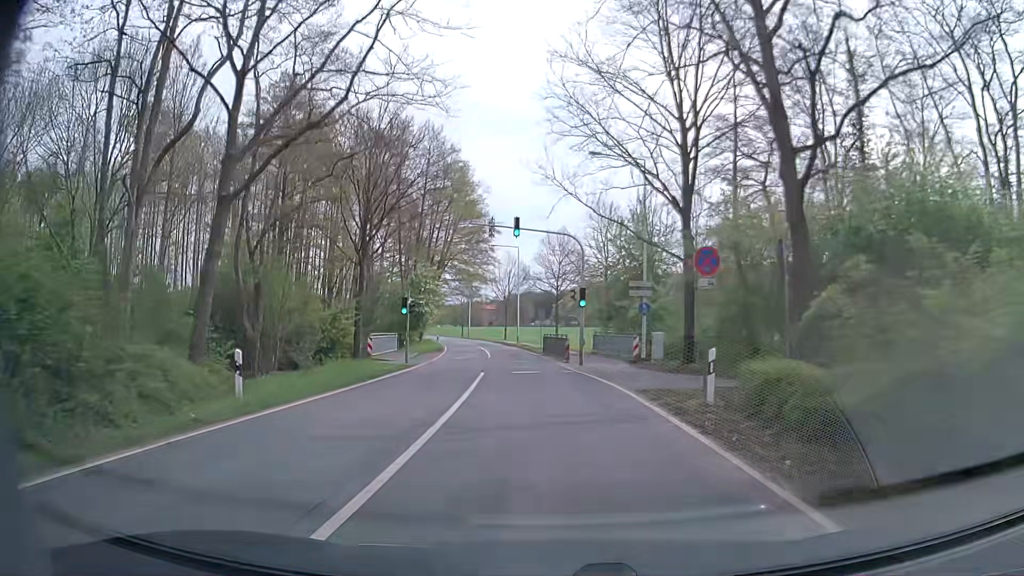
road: secondary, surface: asphalt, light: Day
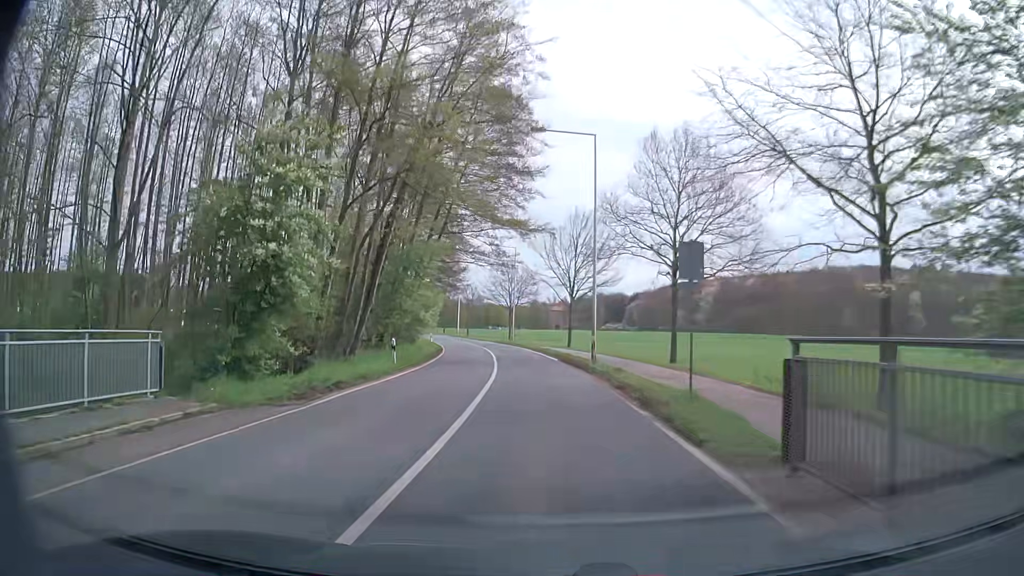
(-2.0, +37.9) m; -6°
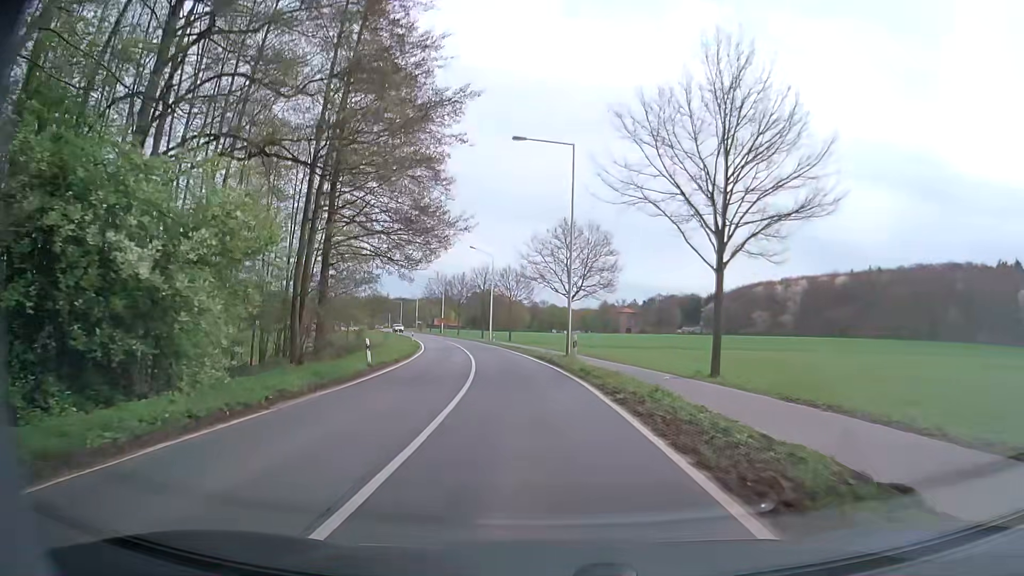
(-1.4, +37.9) m; -5°
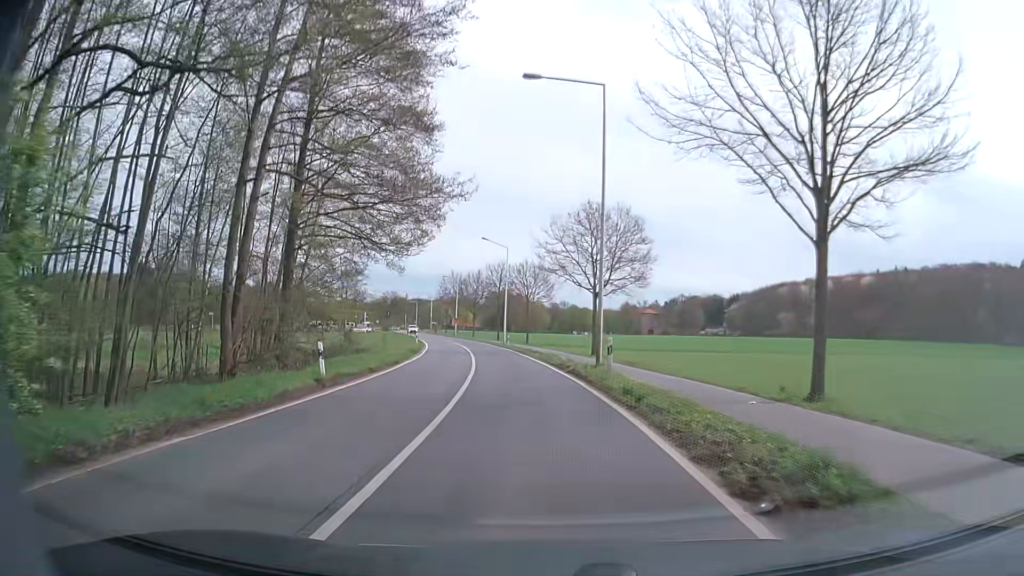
(-0.1, +7.6) m; -2°
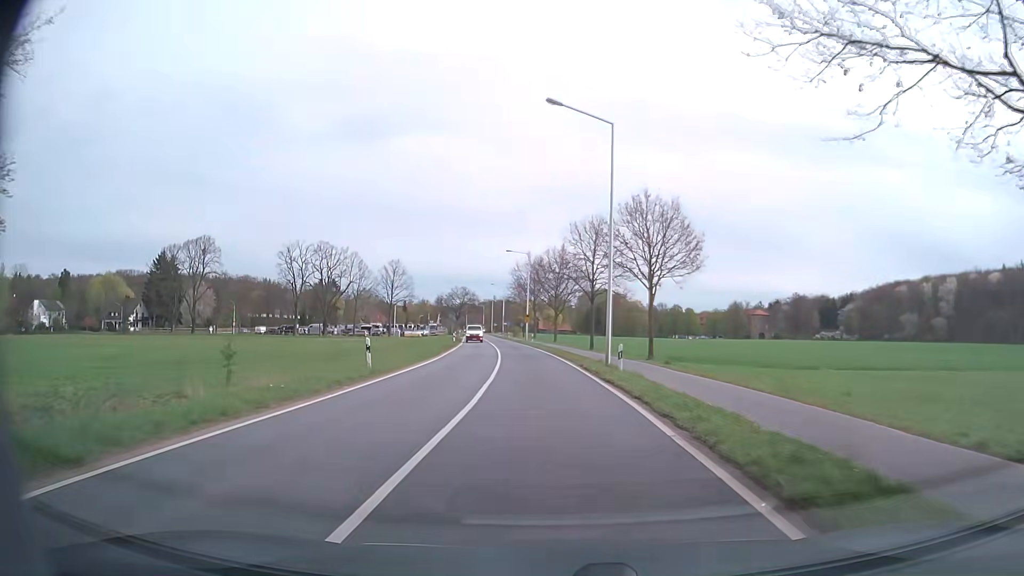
(-3.1, +37.8) m; -8°
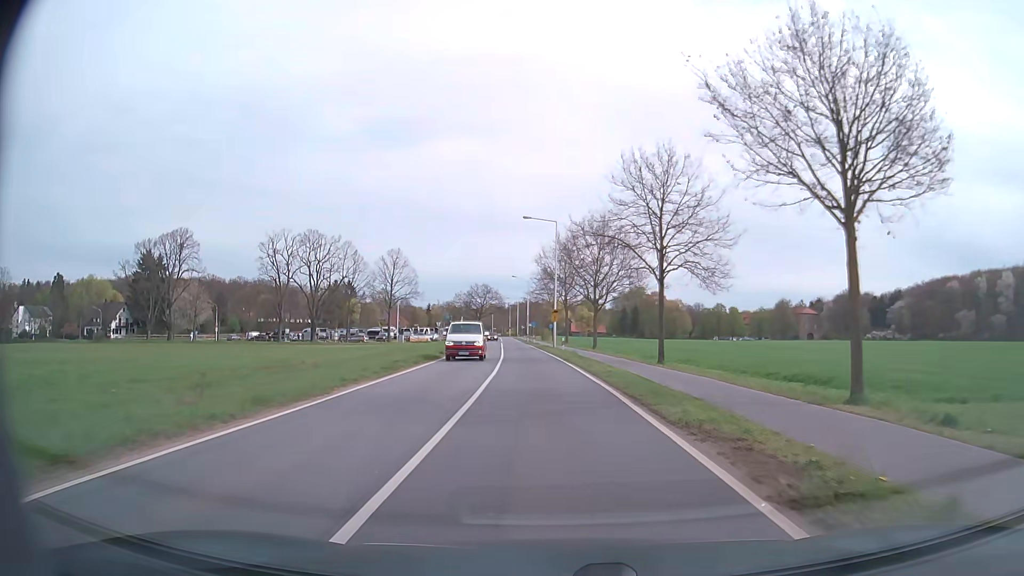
(-0.6, +22.8) m; -3°
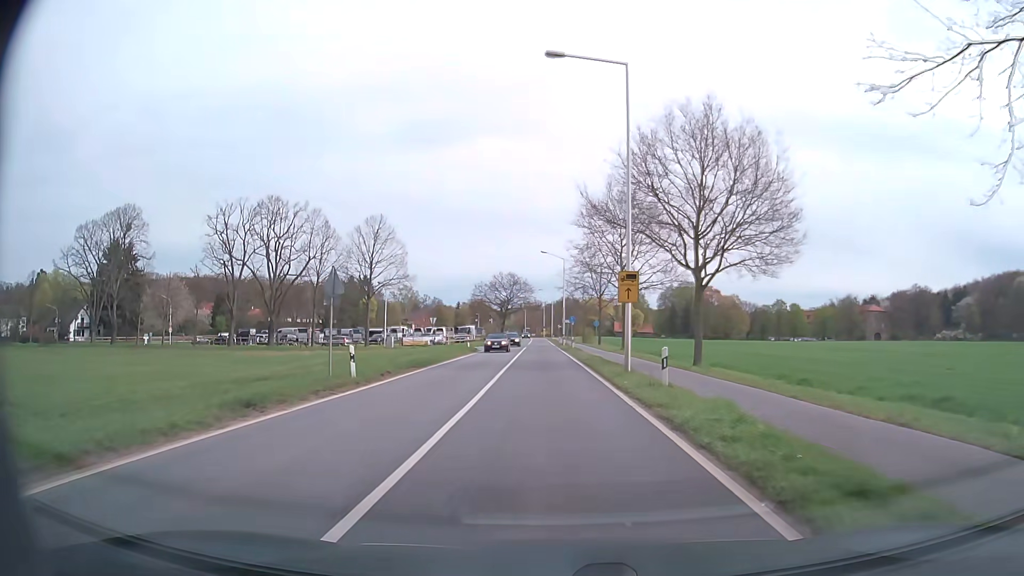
(-0.9, +30.4) m; -3°
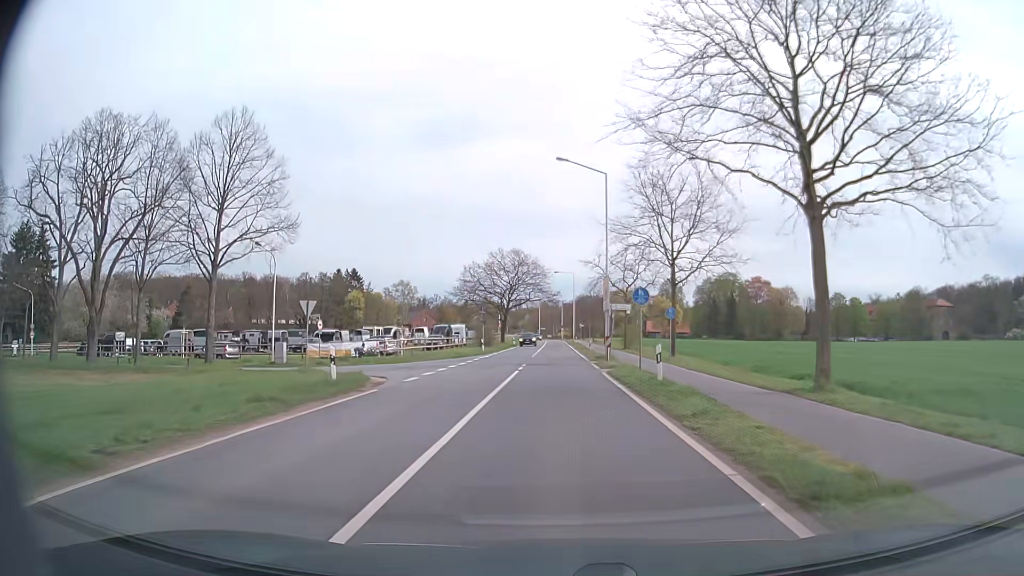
(-0.7, +38.0) m; -2°
(0, +10) (0, +20) (0, +30) (0, +40) (0, +50) (0, +60) (+1, +70) (+1, +80) (+1, +90) (0, +100) m
